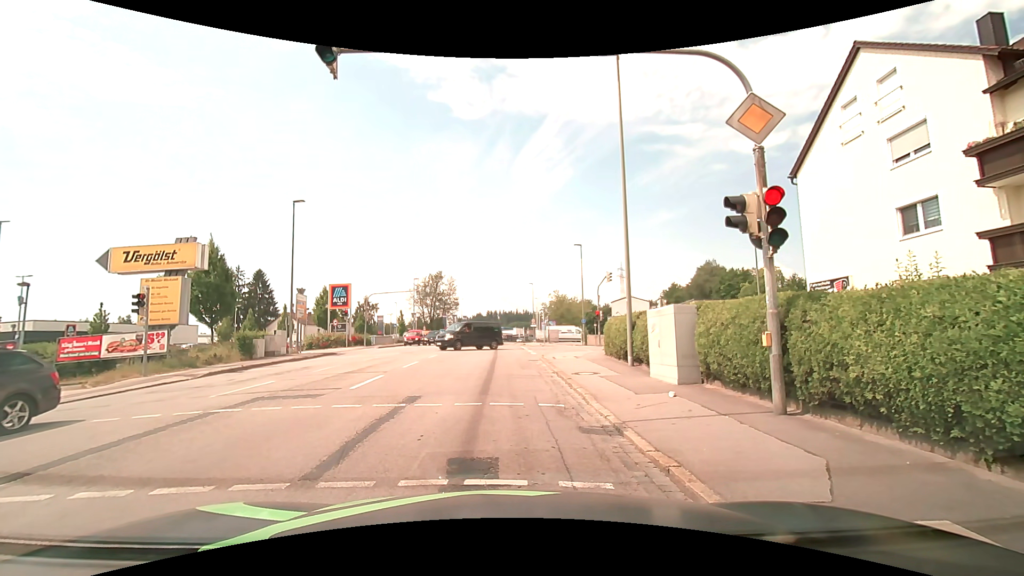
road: tertiary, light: Day
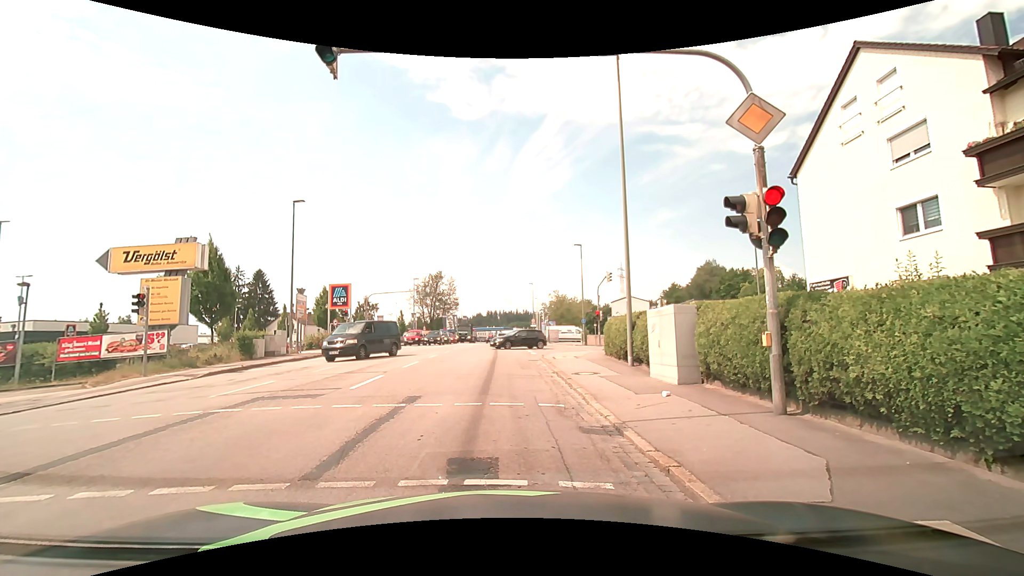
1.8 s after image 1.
(0.0, 0.0) m; 0°
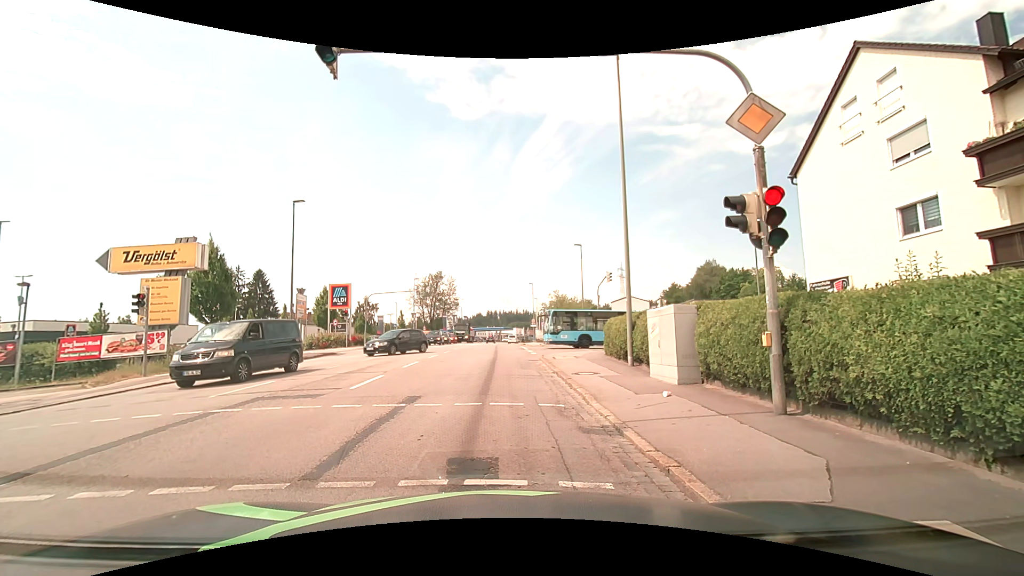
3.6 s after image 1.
(0.0, 0.0) m; 0°
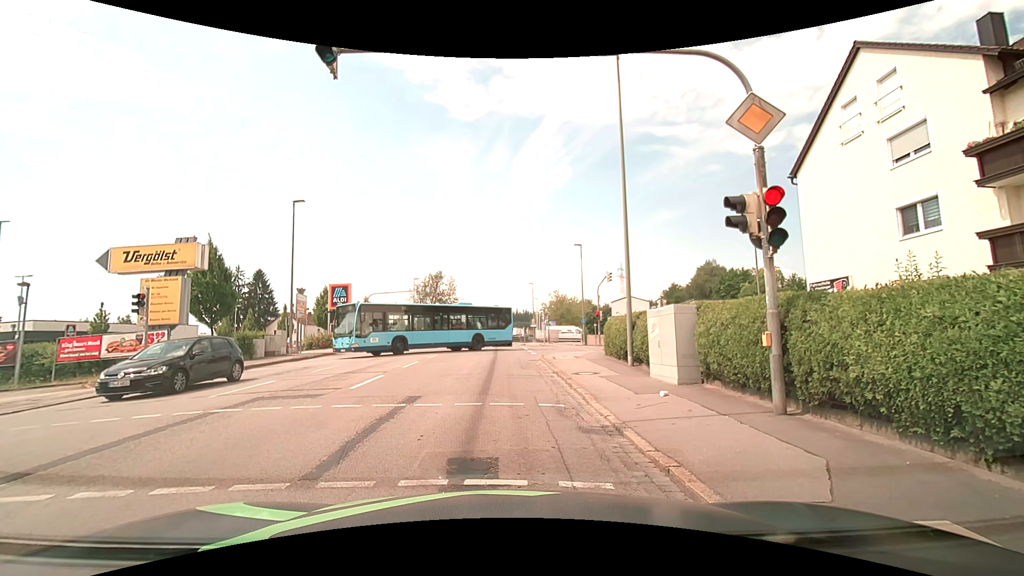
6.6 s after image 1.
(0.0, 0.0) m; 0°
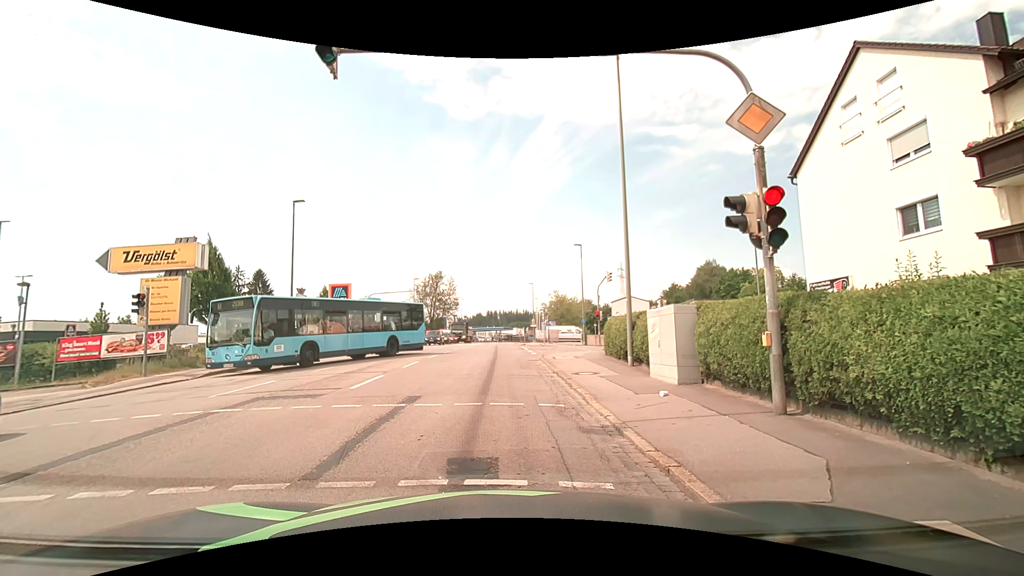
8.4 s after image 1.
(0.0, 0.0) m; 0°
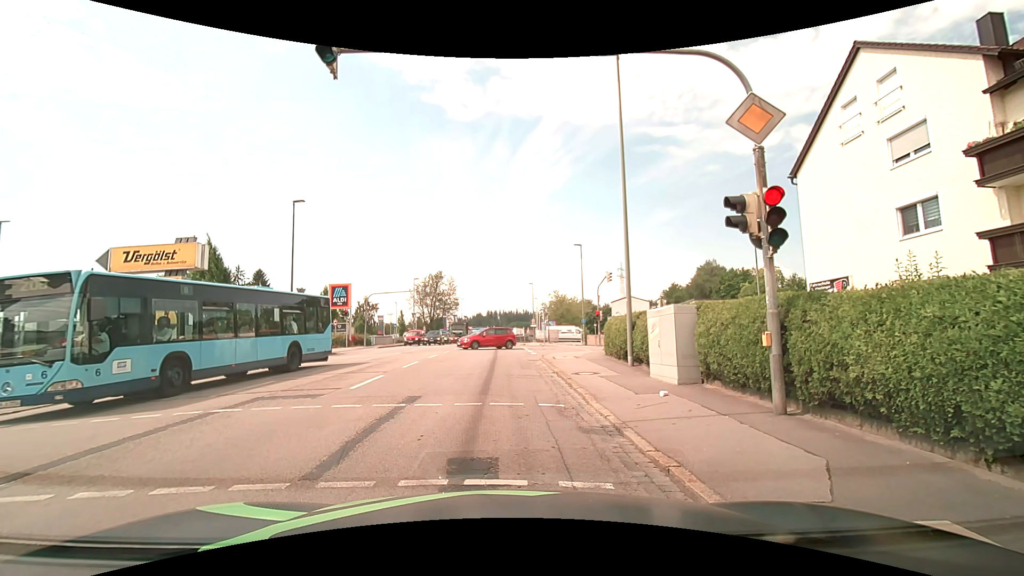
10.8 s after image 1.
(0.0, 0.0) m; 0°
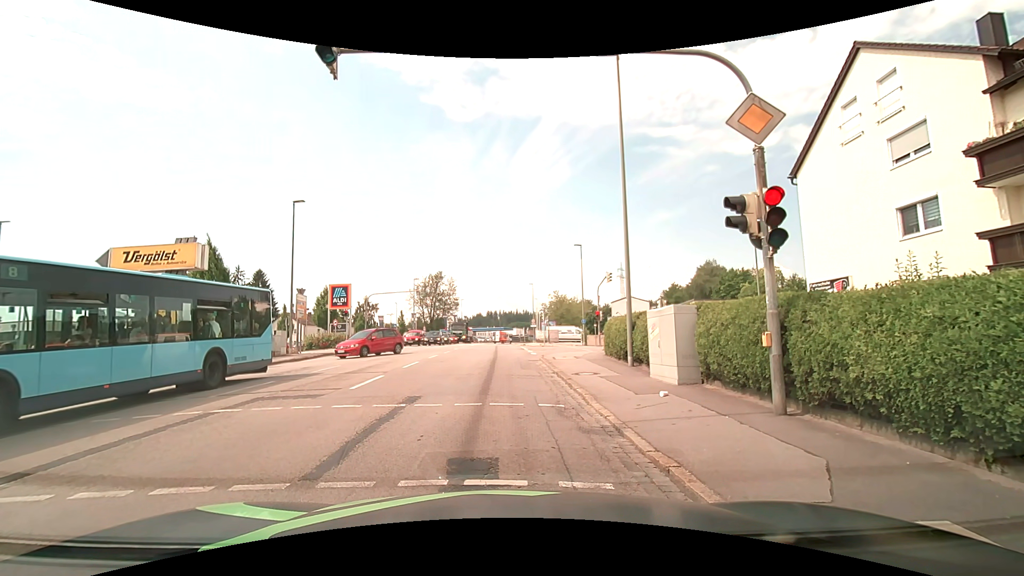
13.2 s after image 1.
(0.0, 0.0) m; 0°
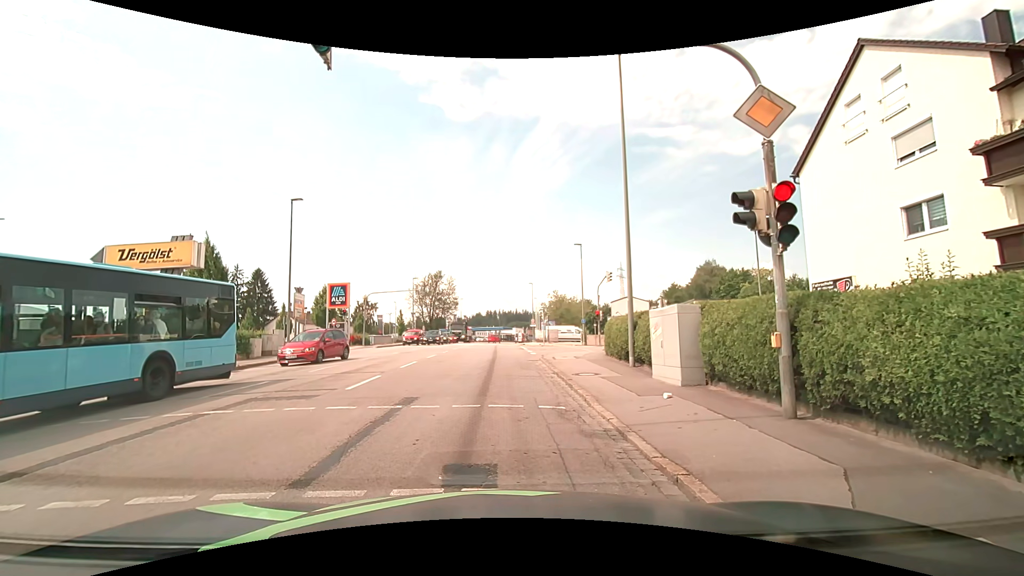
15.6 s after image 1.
(0.0, +0.2) m; 0°
(0, +10) (0, +20) (-1, +30) (-1, +40) (-1, +50) (-2, +60) (-2, +70) (-2, +80) (-1, +90) (-1, +100) m
